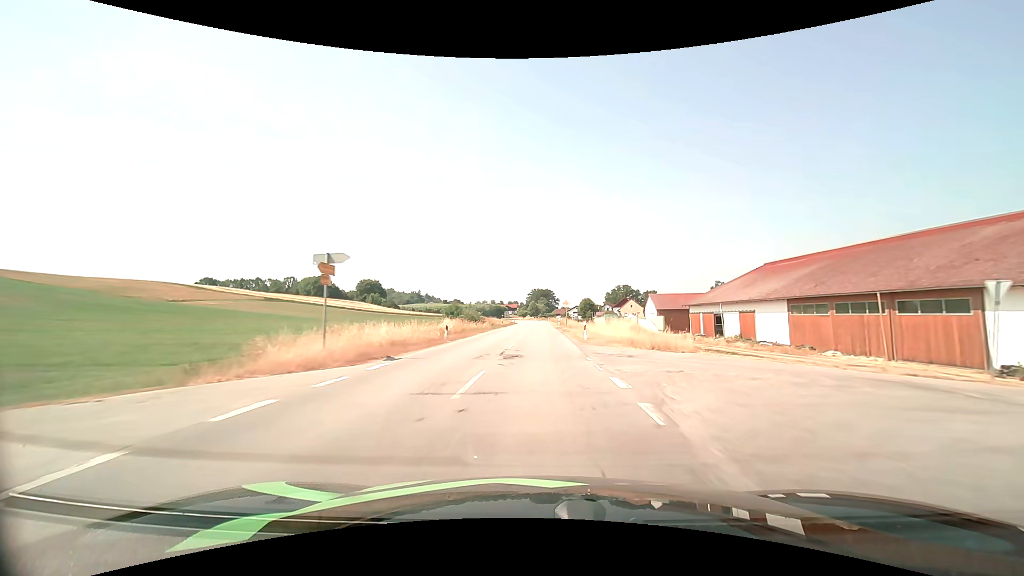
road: secondary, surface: asphalt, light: Day
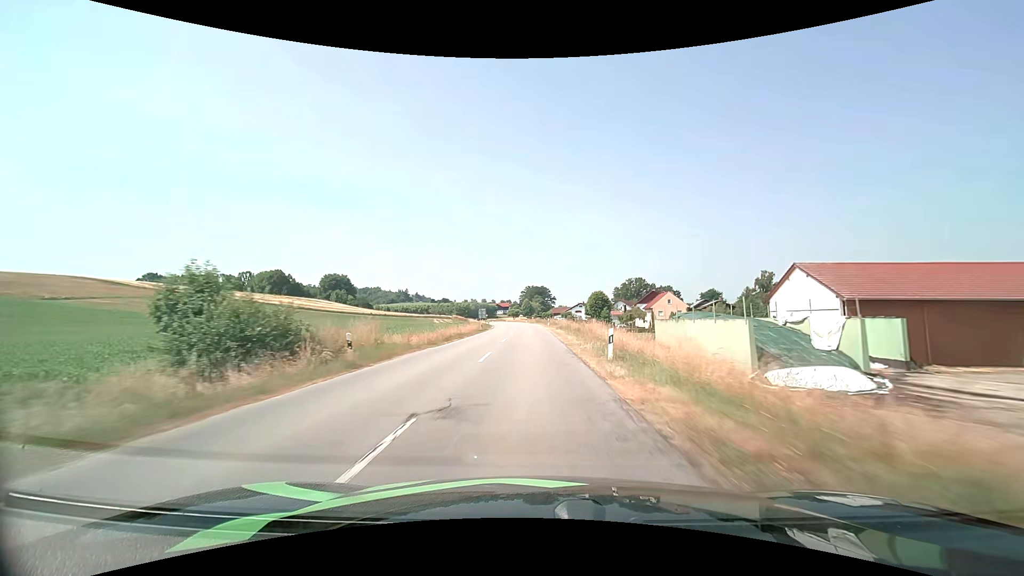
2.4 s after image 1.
(+0.5, +53.1) m; +1°
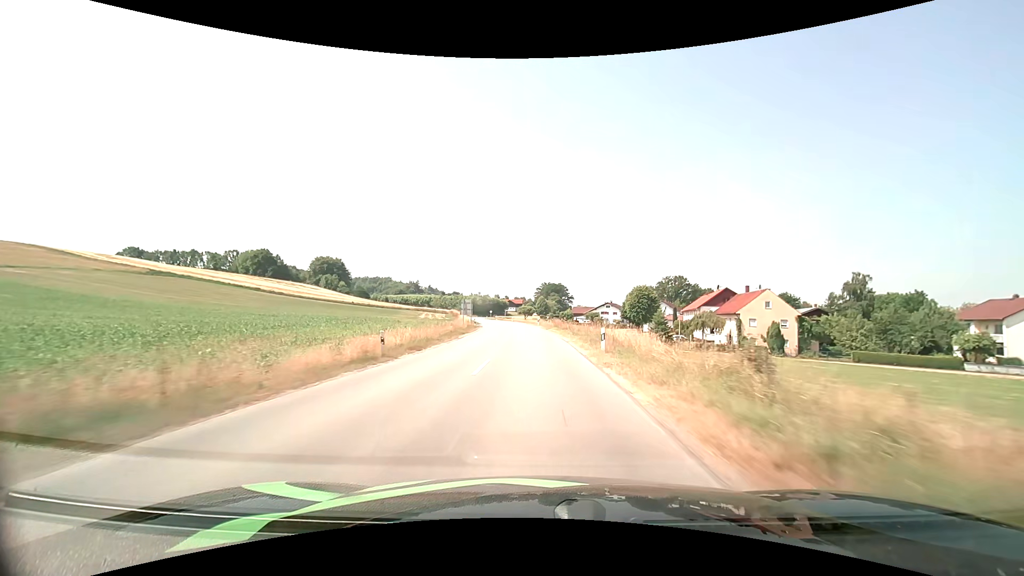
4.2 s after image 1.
(-0.6, +39.4) m; -2°
(0, +10) (0, +20) (0, +30) (-1, +40) (-1, +50) (-2, +60) (-3, +70) (-4, +80) (-6, +90) (-7, +100) m
